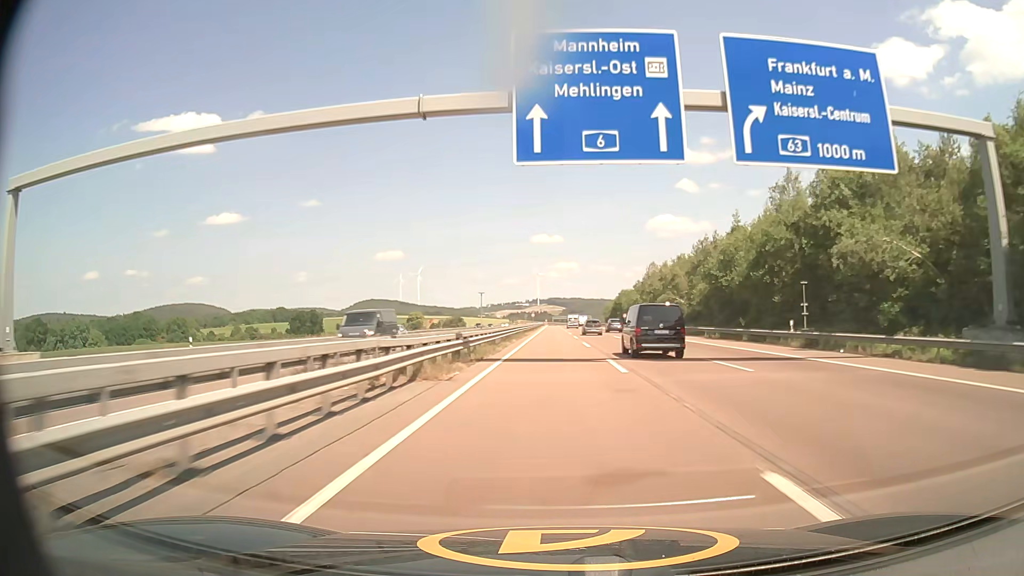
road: motorway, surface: asphalt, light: Day
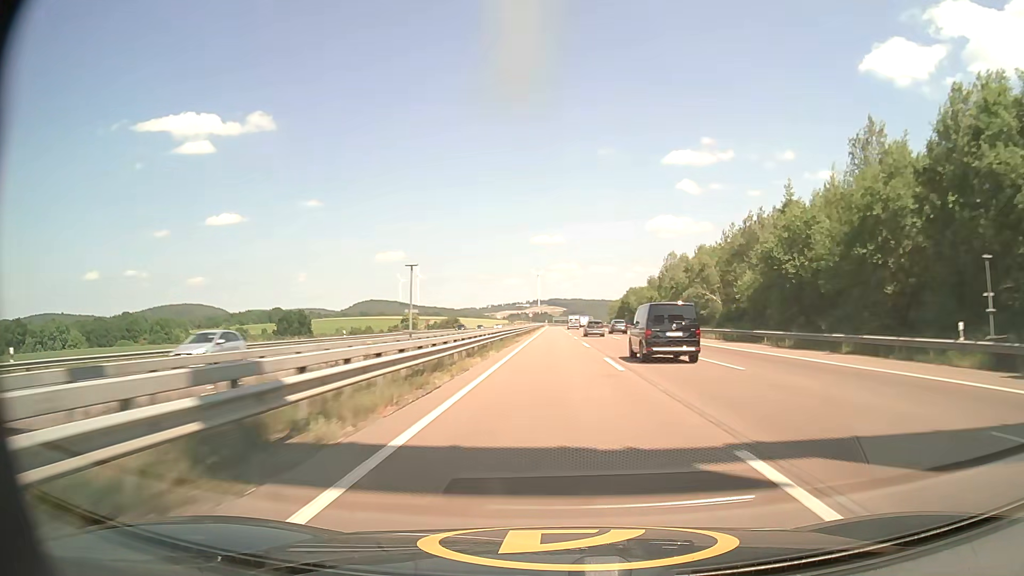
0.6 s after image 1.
(0.0, +16.7) m; 0°
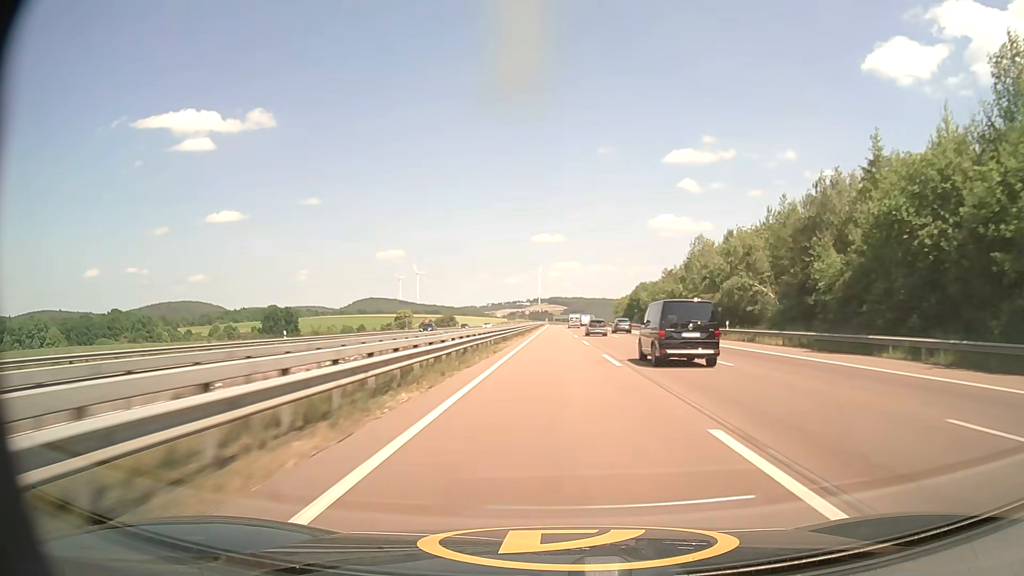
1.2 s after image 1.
(-0.1, +16.6) m; 0°
(0, +10) (0, +20) (0, +30) (0, +40) (0, +50) (0, +60) (0, +70) (0, +80) (0, +90) (0, +100) m
